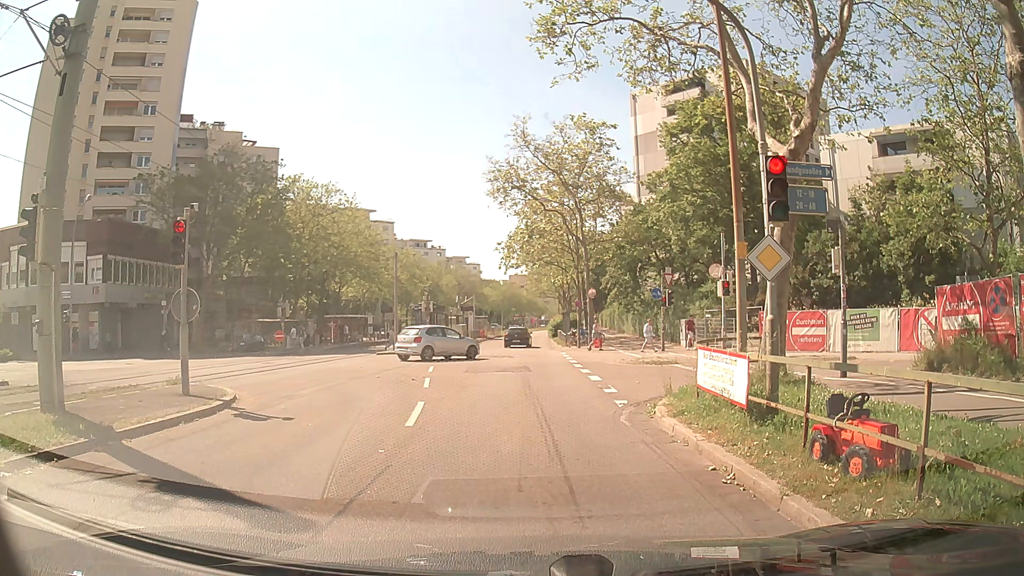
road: tertiary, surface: asphalt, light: Day
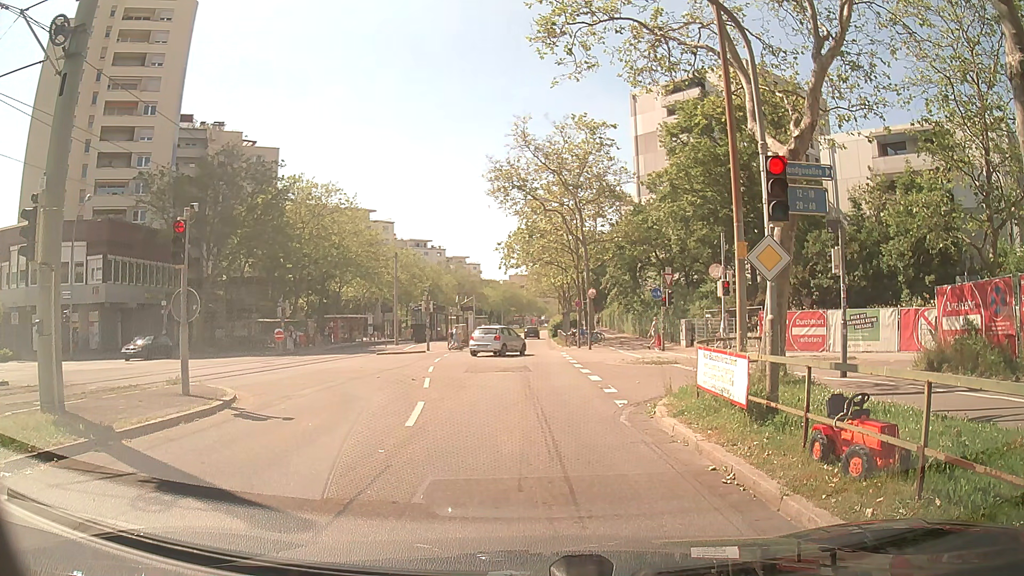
(0.0, 0.0) m; 0°
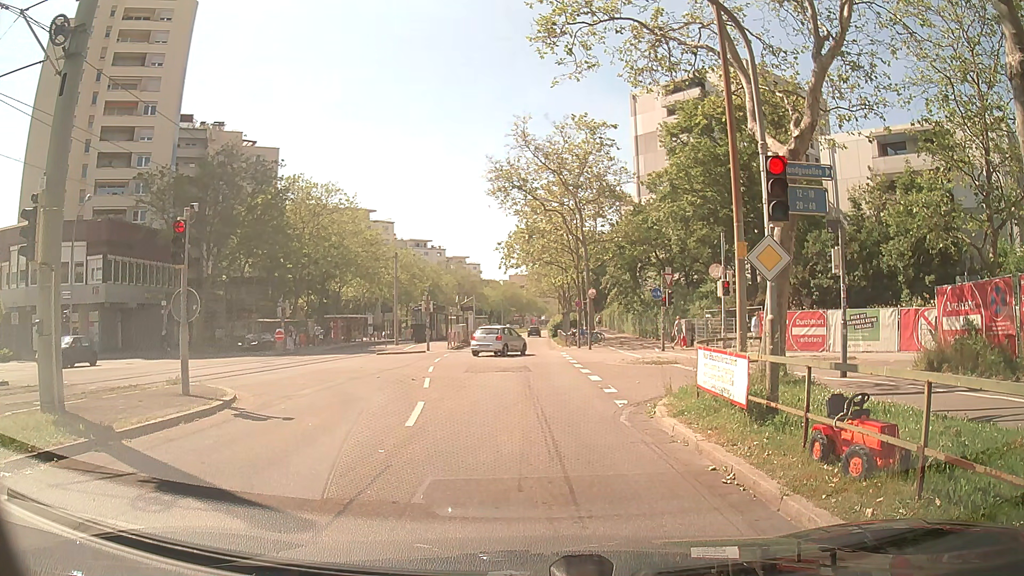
(0.0, 0.0) m; 0°
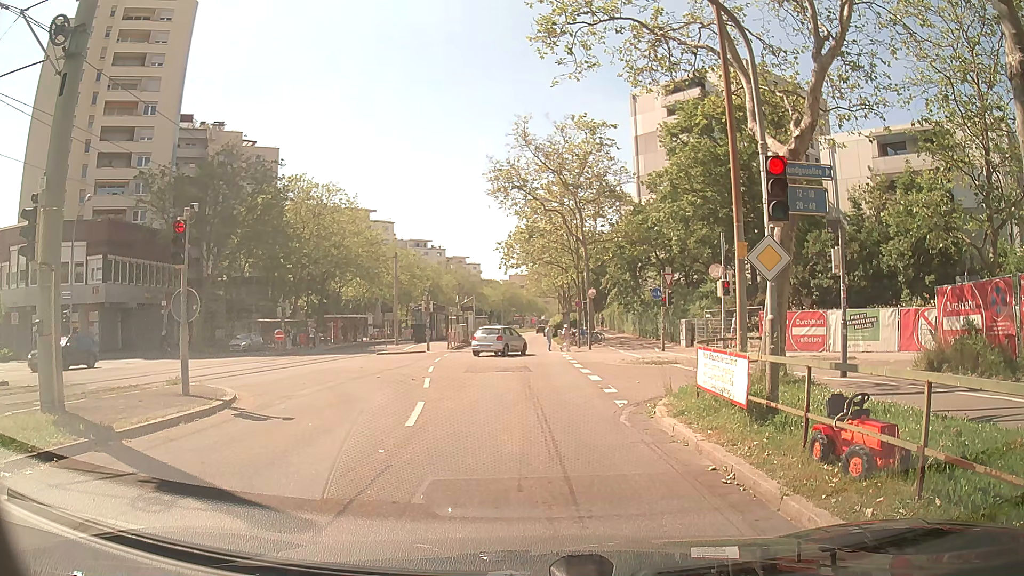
(0.0, 0.0) m; 0°
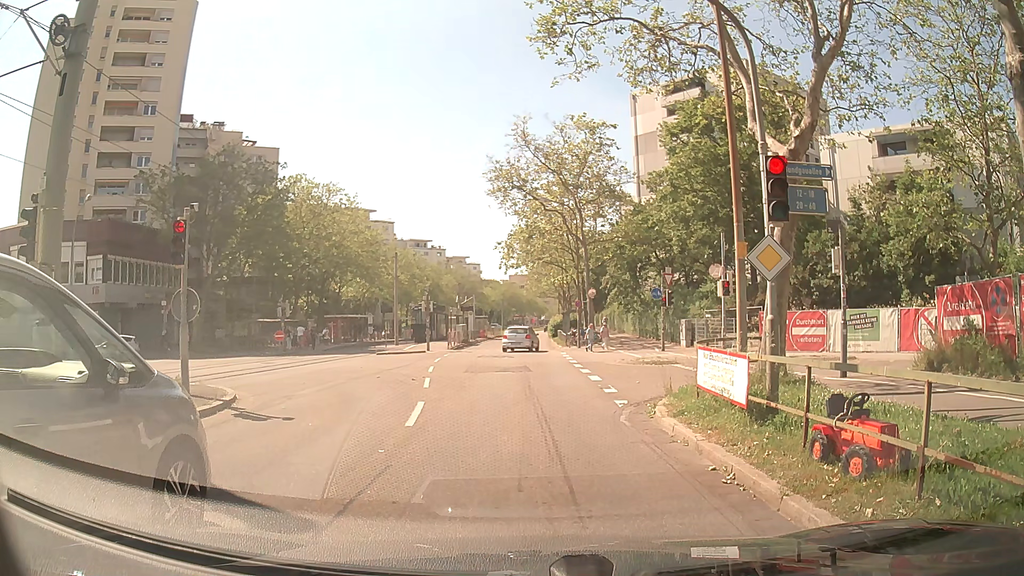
(0.0, 0.0) m; 0°
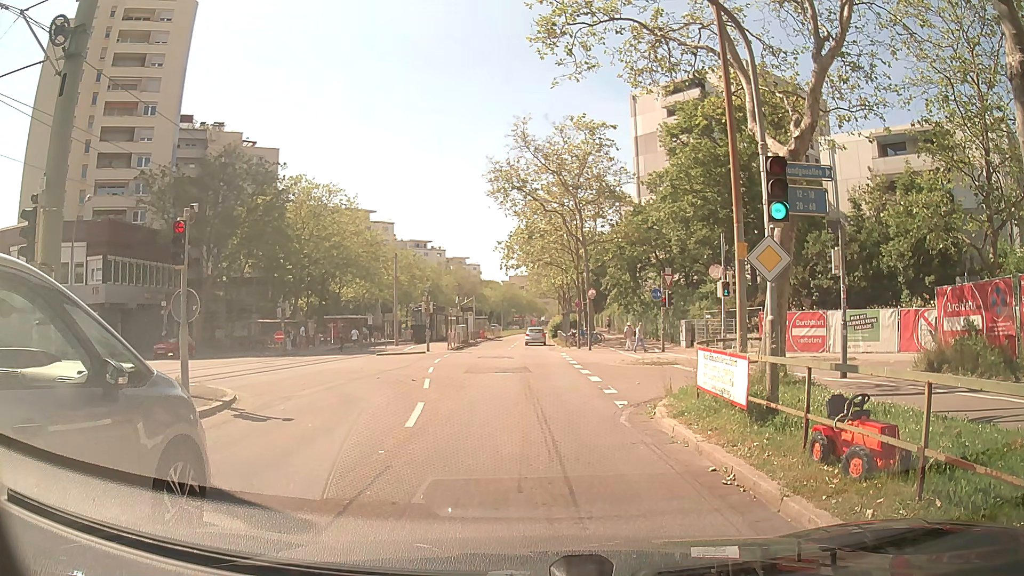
(0.0, 0.0) m; 0°
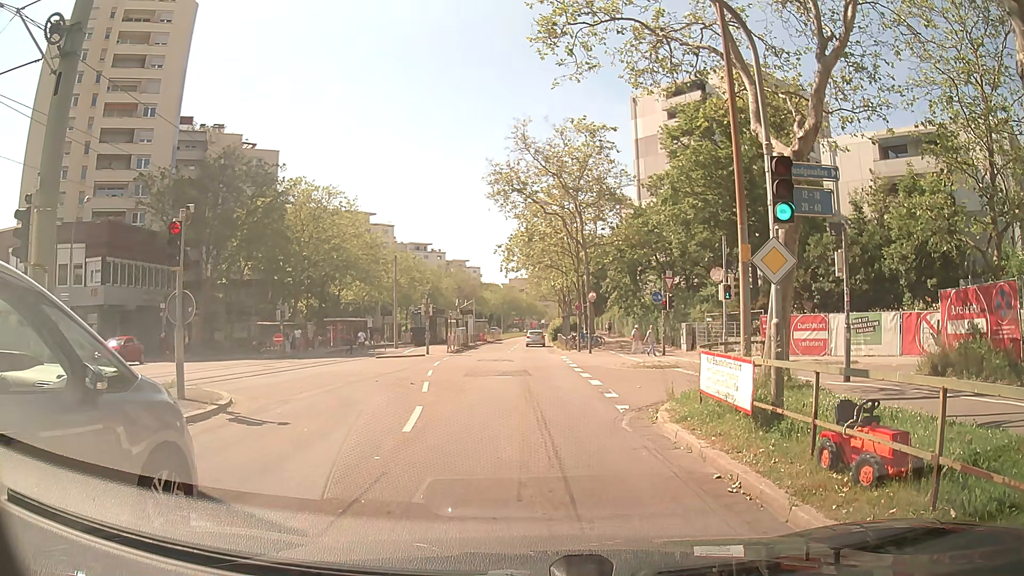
(0.0, +0.2) m; 0°
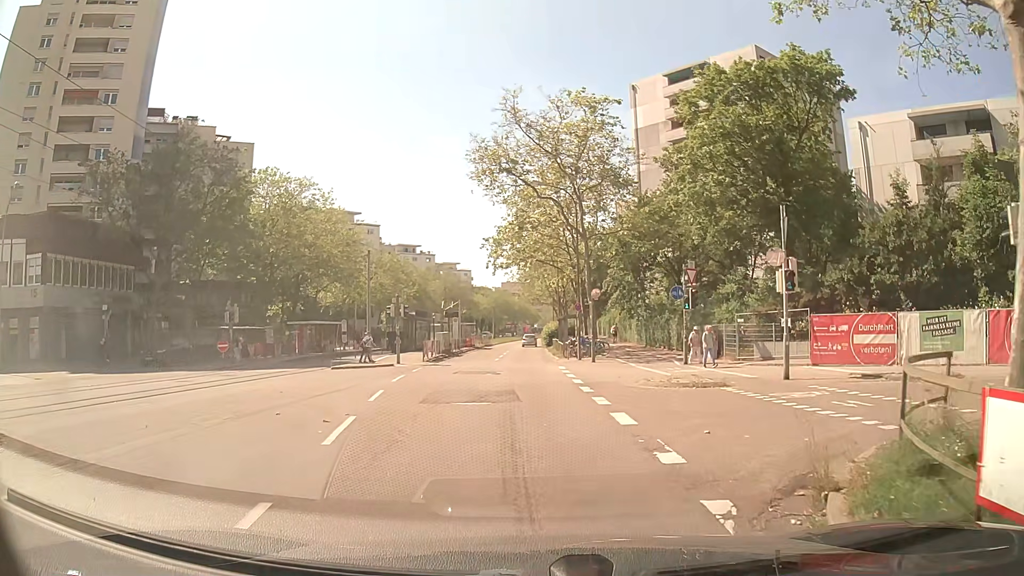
(-0.1, +7.3) m; +1°
(0, +10) (-1, +20) (-1, +30) (-1, +40) (-2, +50) (-2, +60) (-3, +70) (-3, +80) (-3, +90) (-3, +100) m
